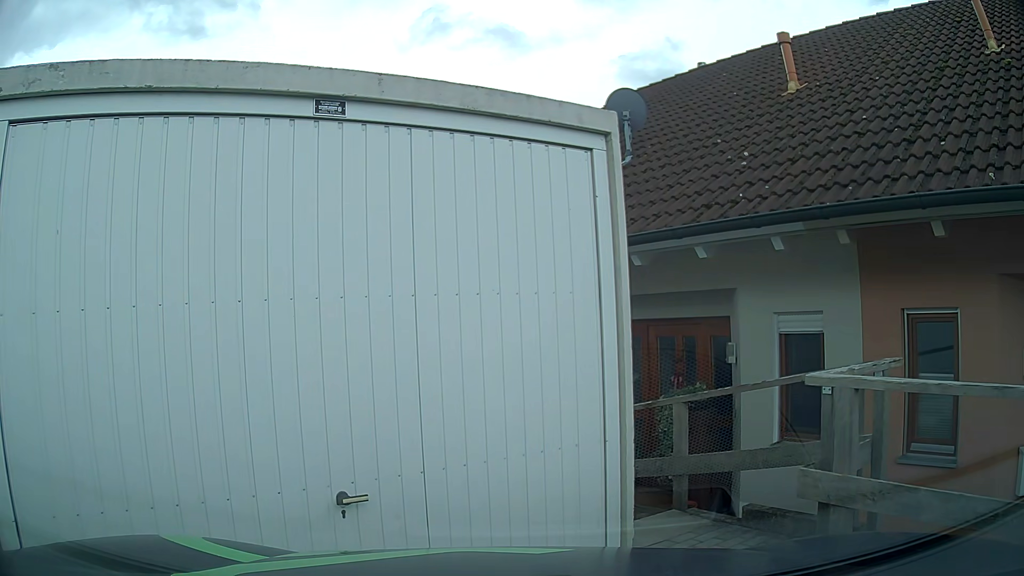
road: residential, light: Day
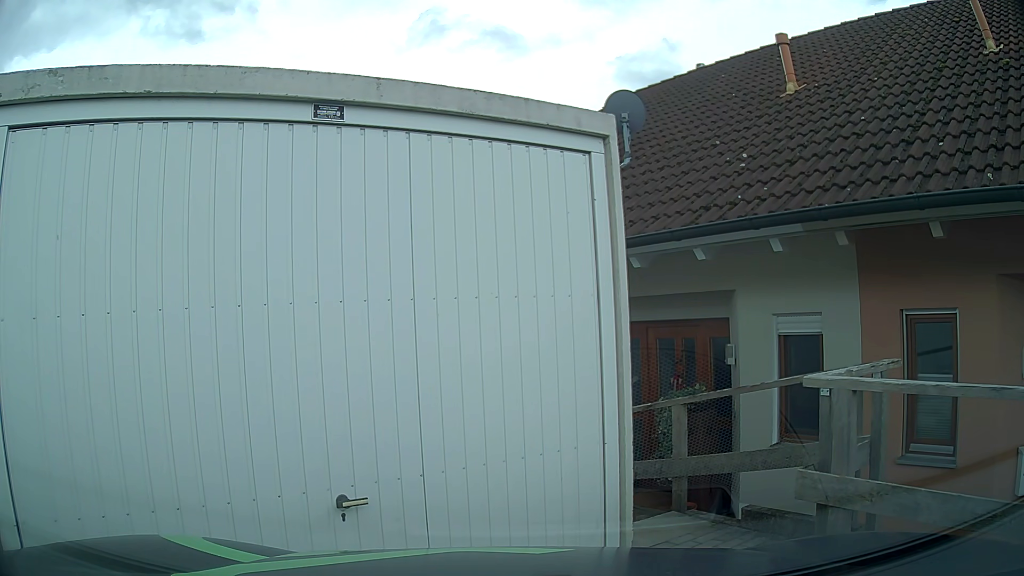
(0.0, +0.1) m; 0°
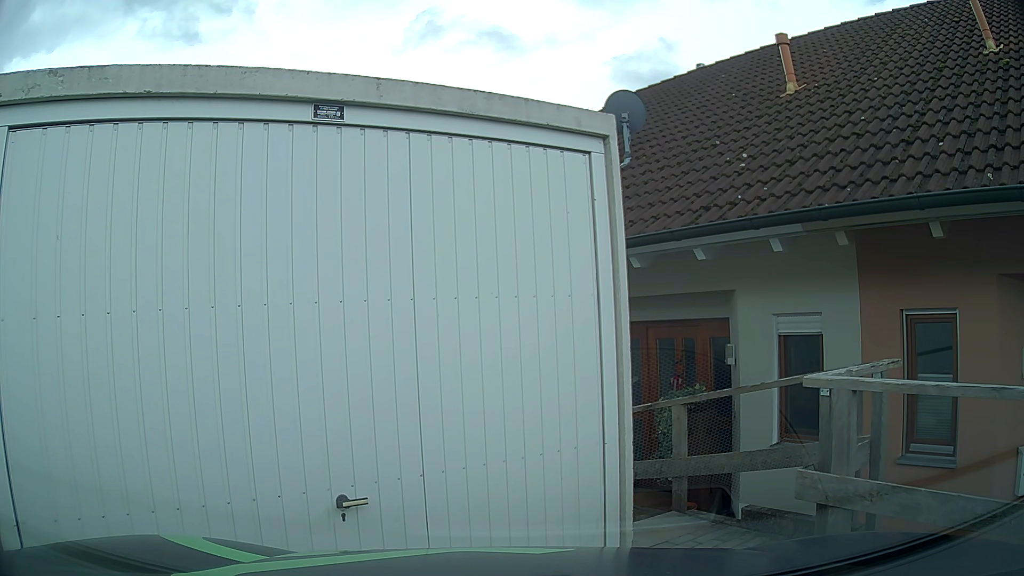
(0.0, 0.0) m; 0°
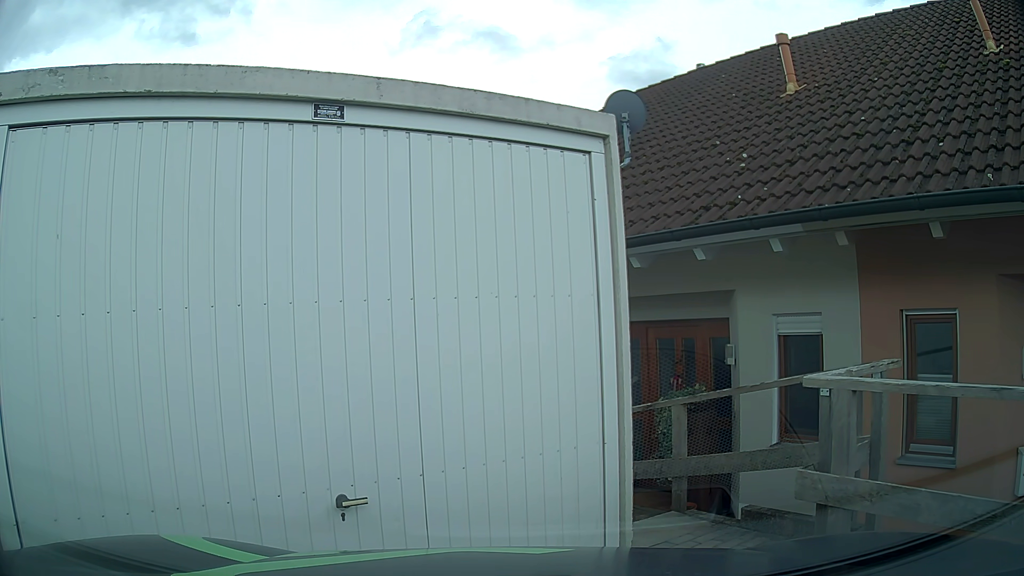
(0.0, 0.0) m; 0°
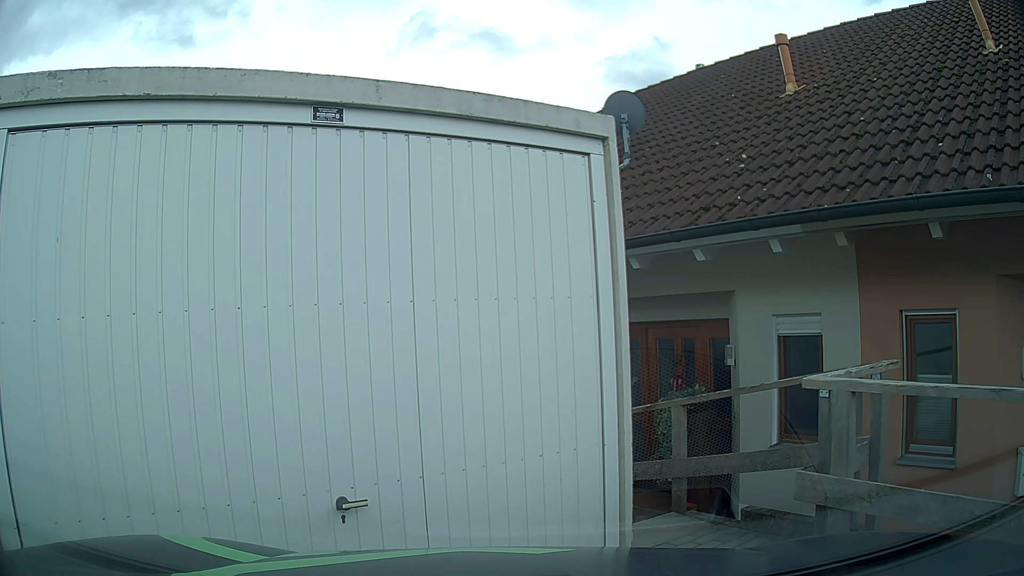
(0.0, 0.0) m; 0°
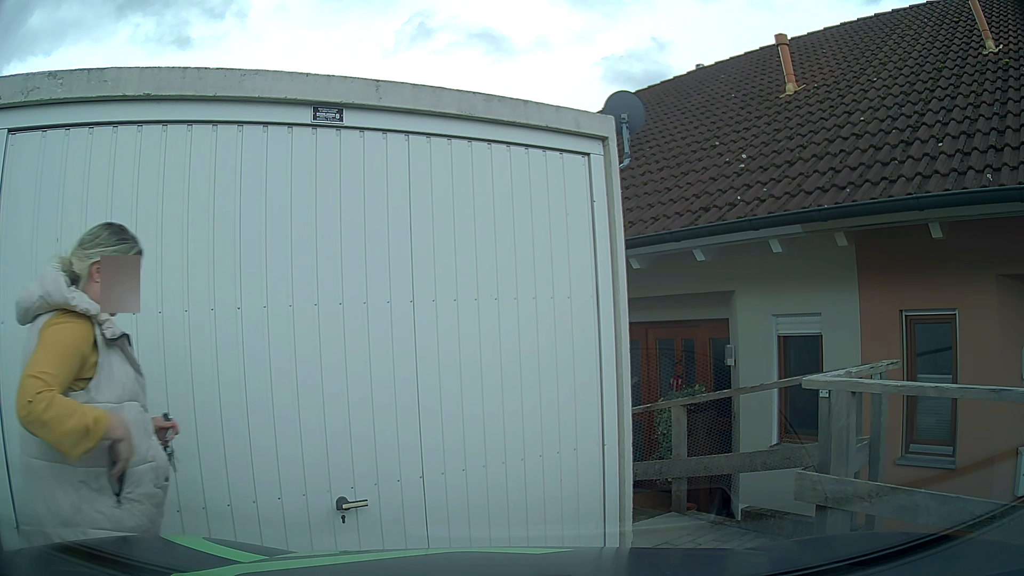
(0.0, 0.0) m; 0°
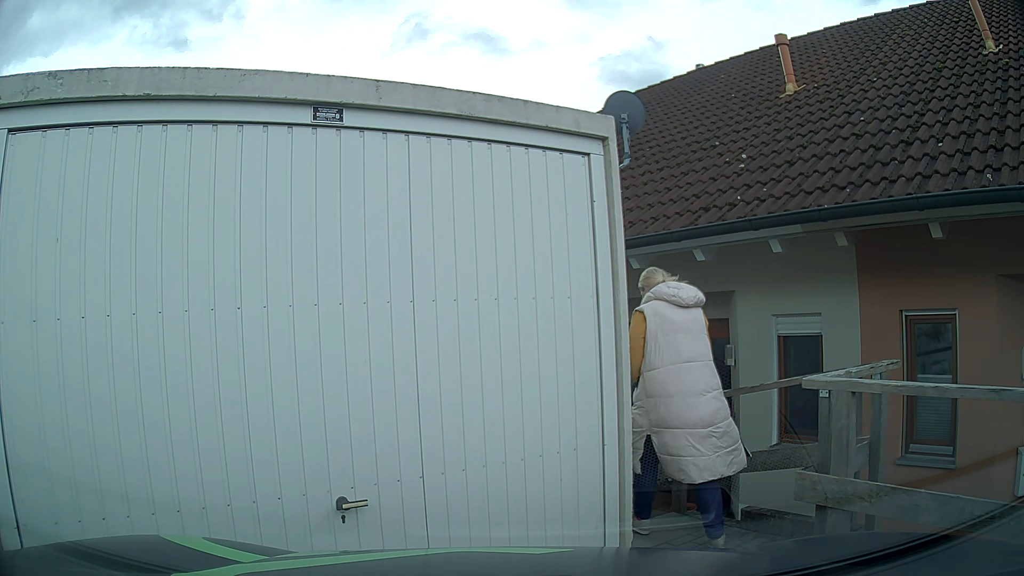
(0.0, 0.0) m; 0°
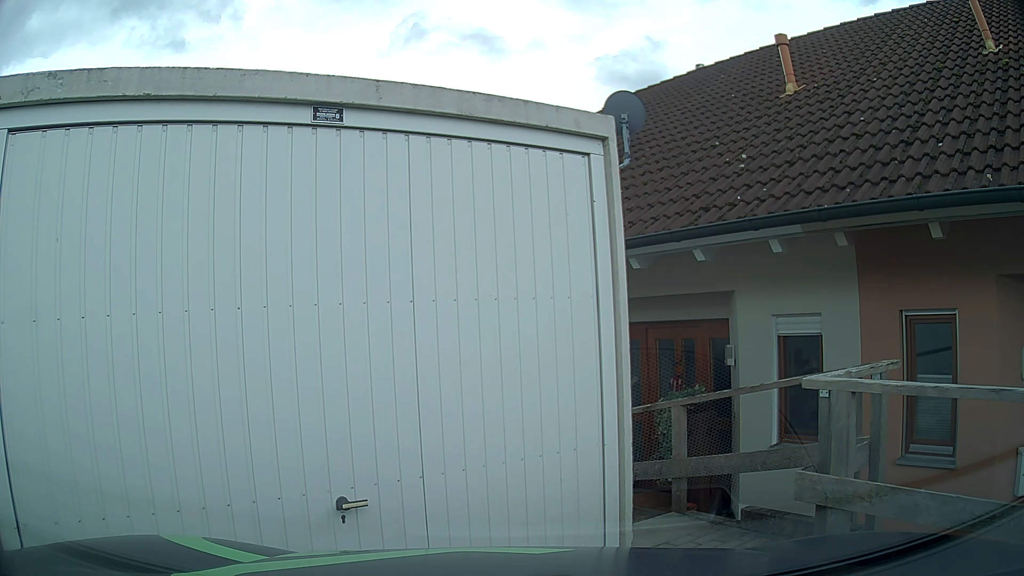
(0.0, 0.0) m; 0°
